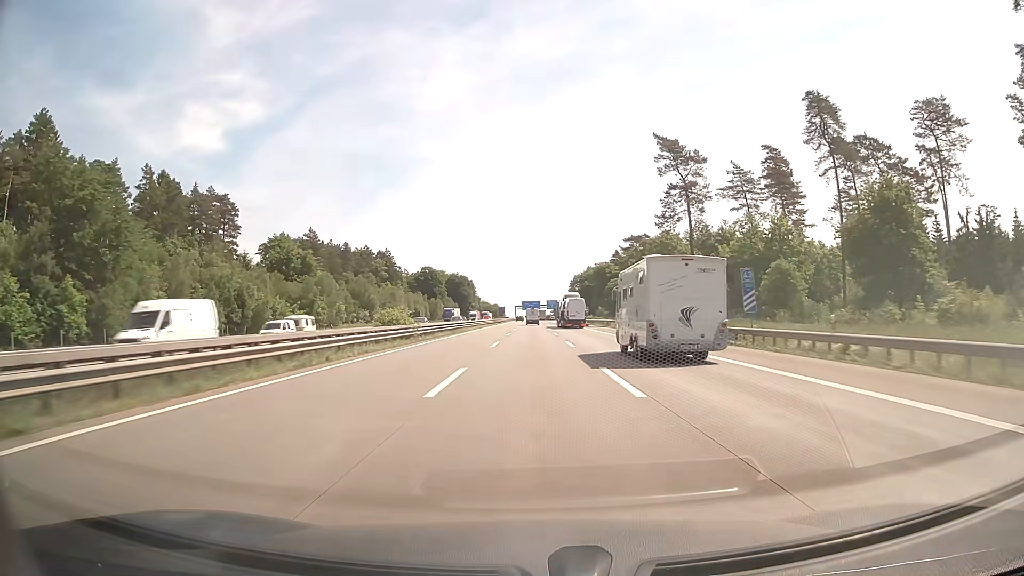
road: motorway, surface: concrete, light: Day
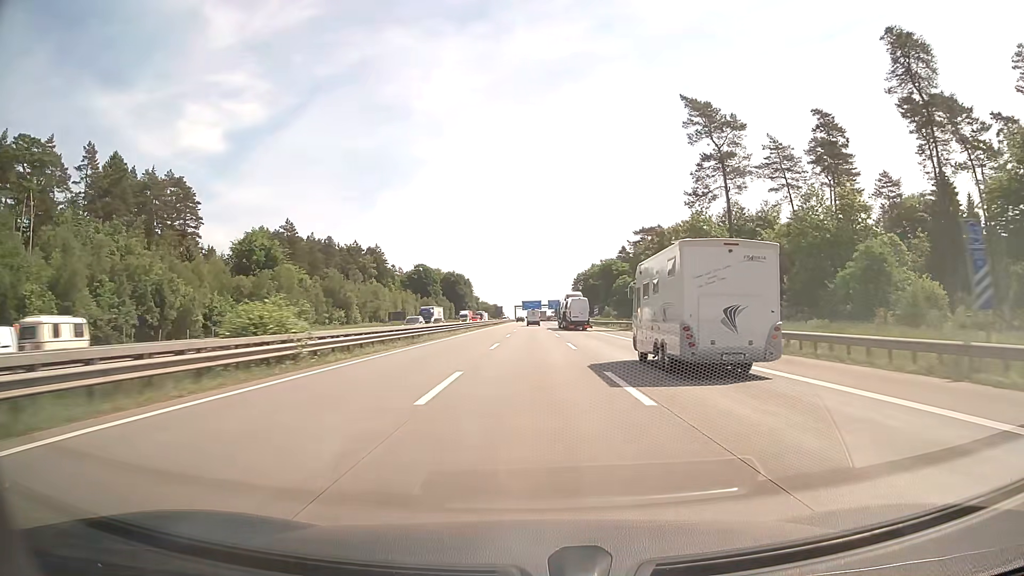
(0.0, +18.9) m; 0°
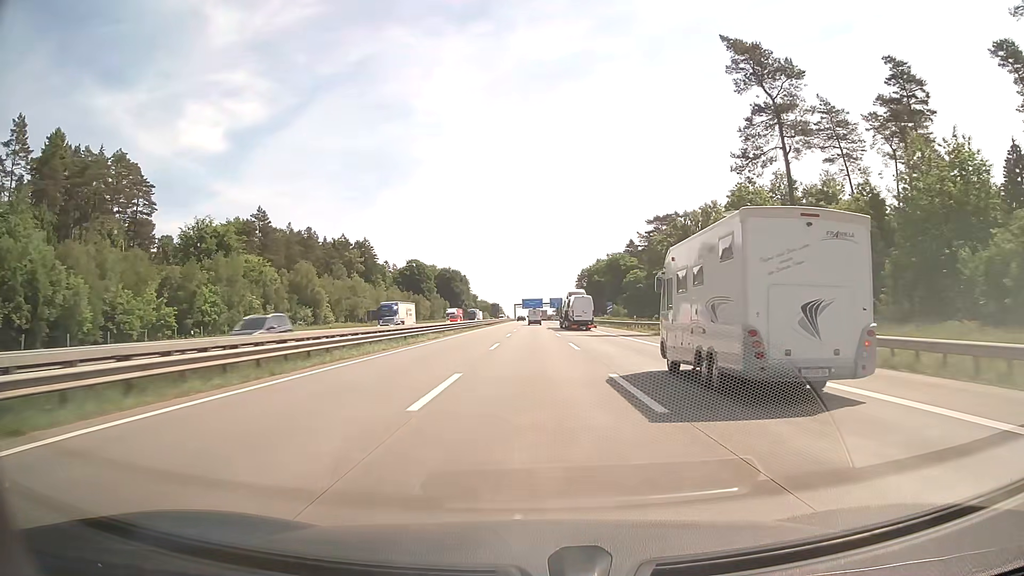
(0.0, +18.8) m; 0°
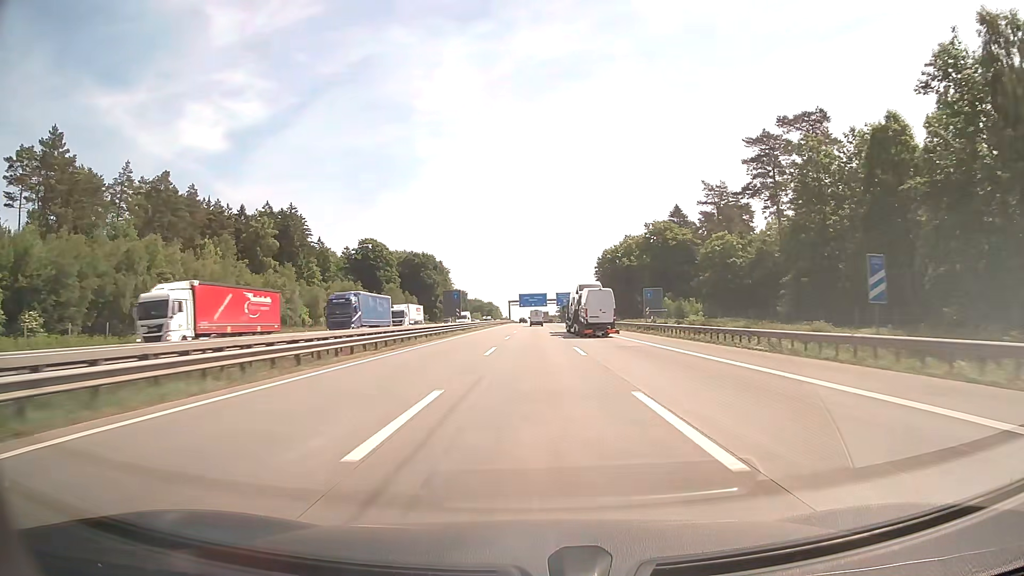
(0.0, +75.5) m; 0°
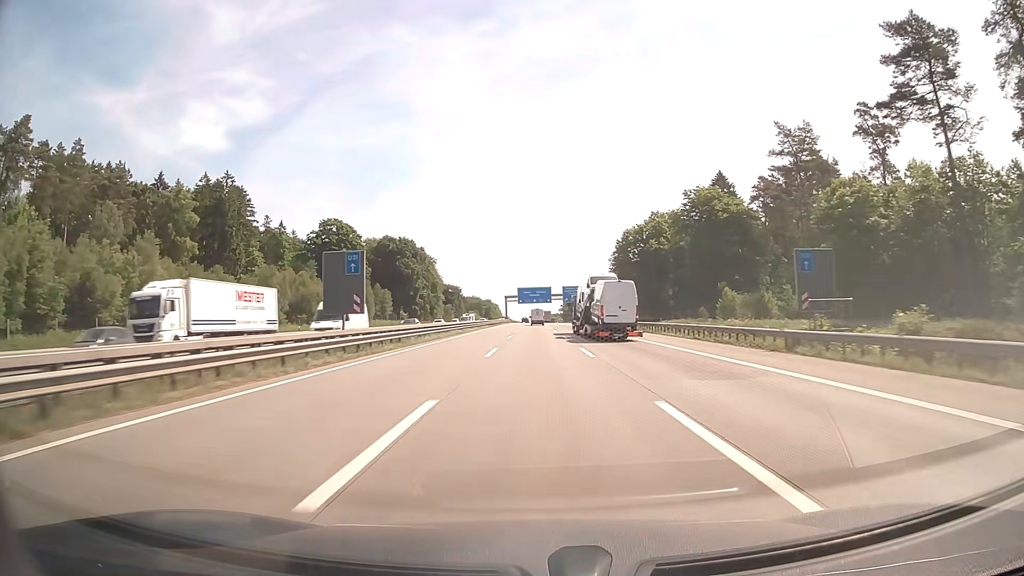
(0.0, +37.8) m; 0°
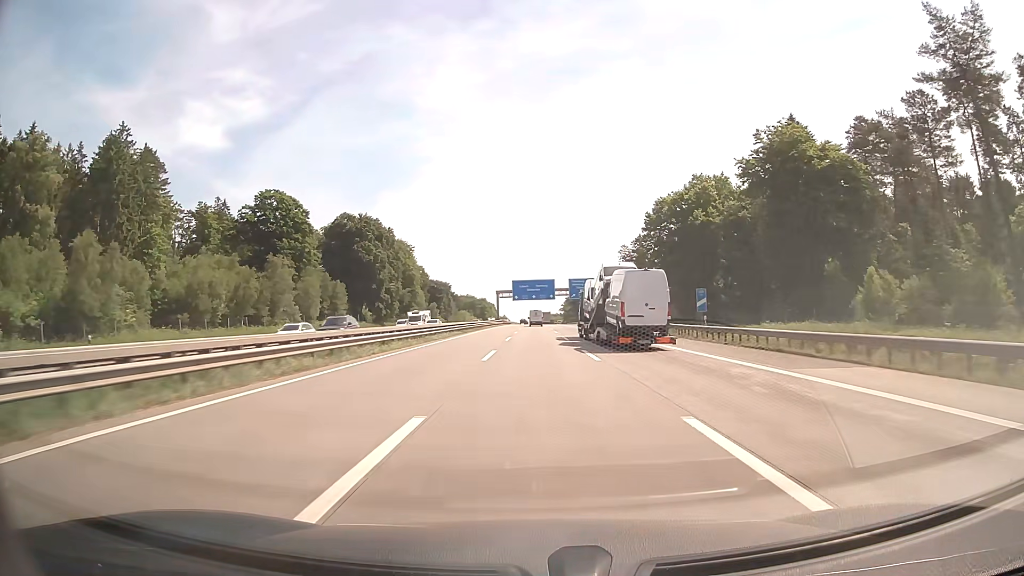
(+0.1, +37.8) m; 0°
